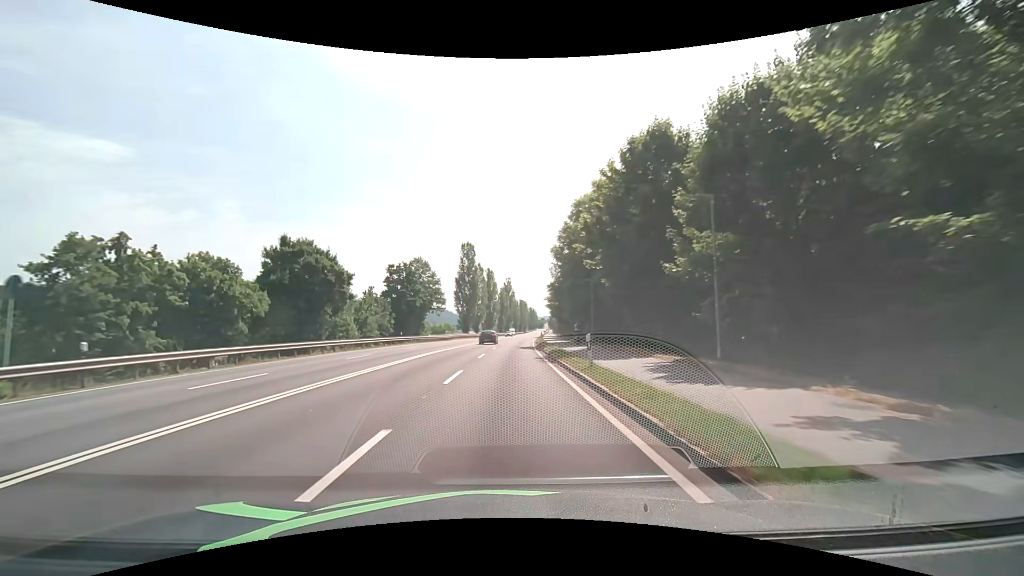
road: primary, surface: asphalt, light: Day
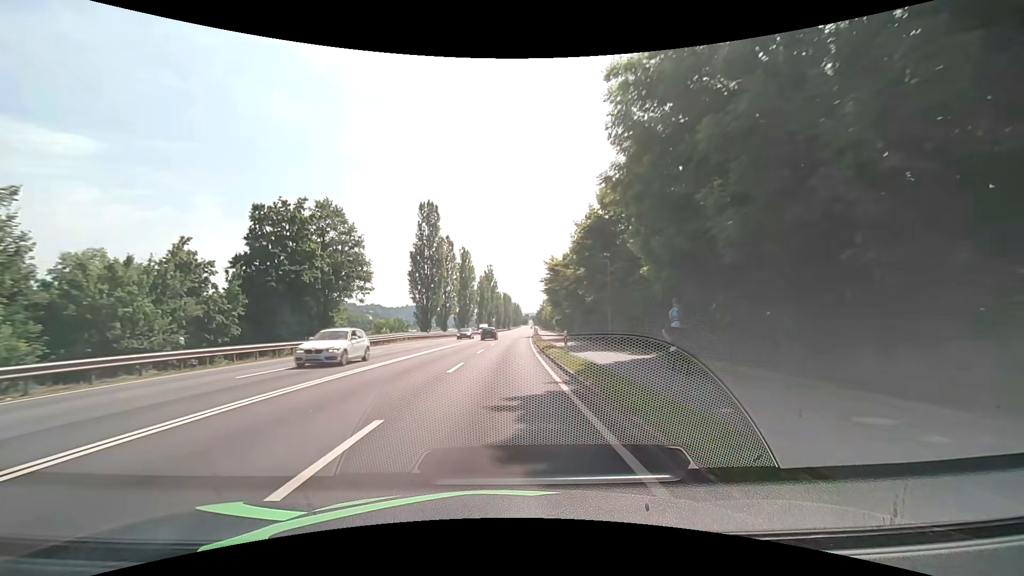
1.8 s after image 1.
(+0.7, +33.3) m; +2°
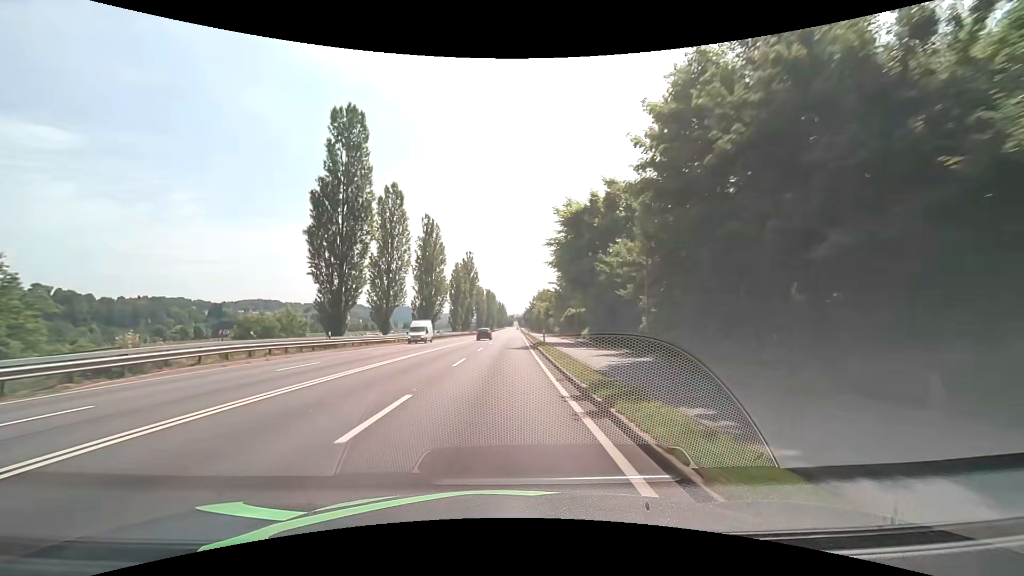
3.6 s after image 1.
(+0.4, +33.0) m; +2°
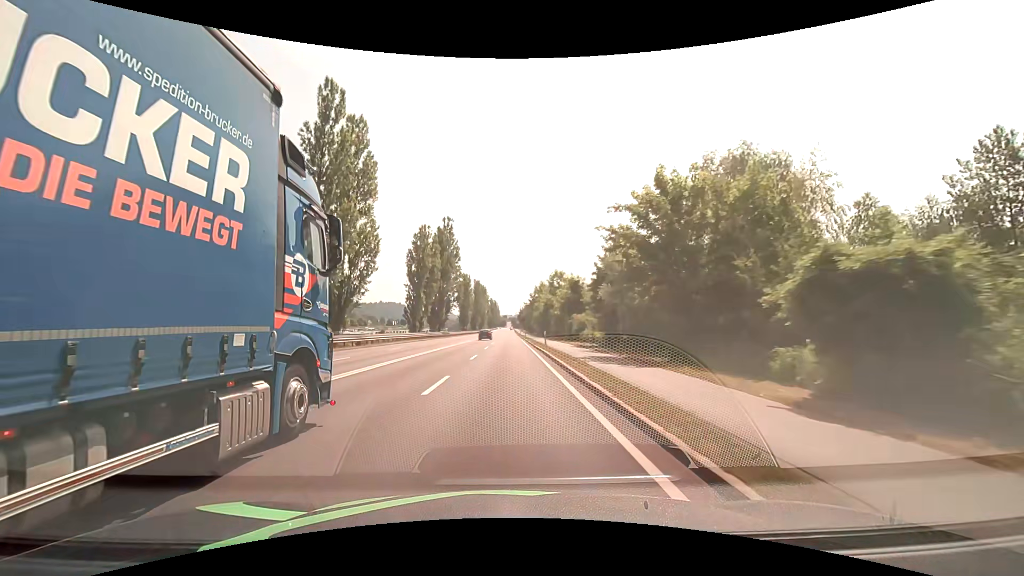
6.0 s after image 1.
(+0.2, +43.9) m; +1°
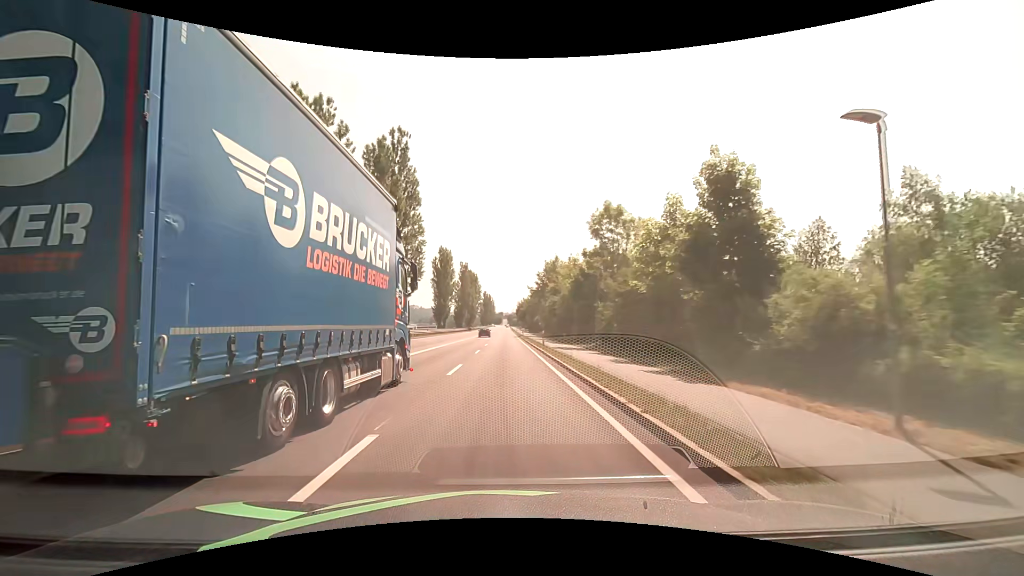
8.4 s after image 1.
(+0.2, +44.0) m; +1°
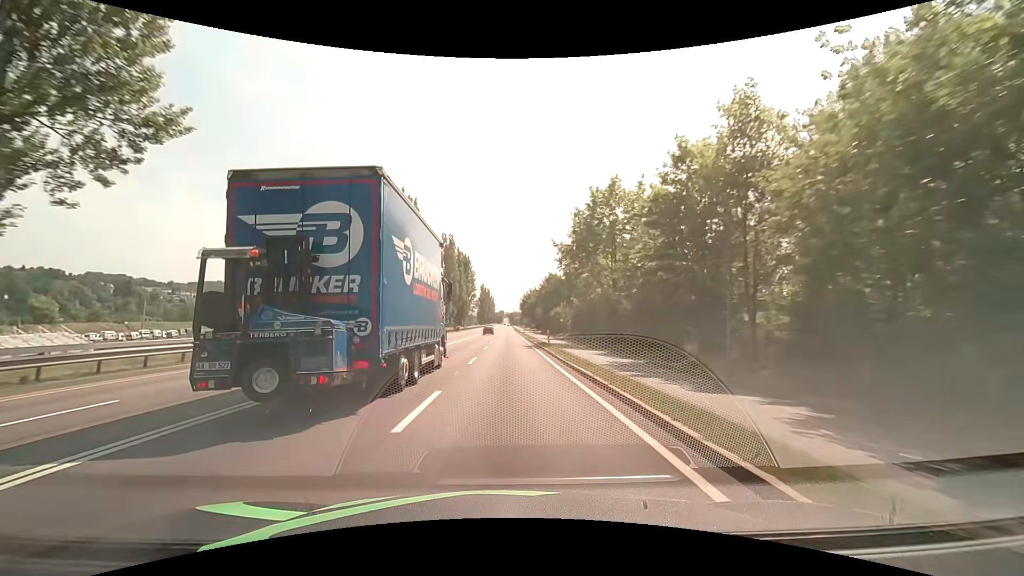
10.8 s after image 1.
(-0.2, +43.9) m; 0°
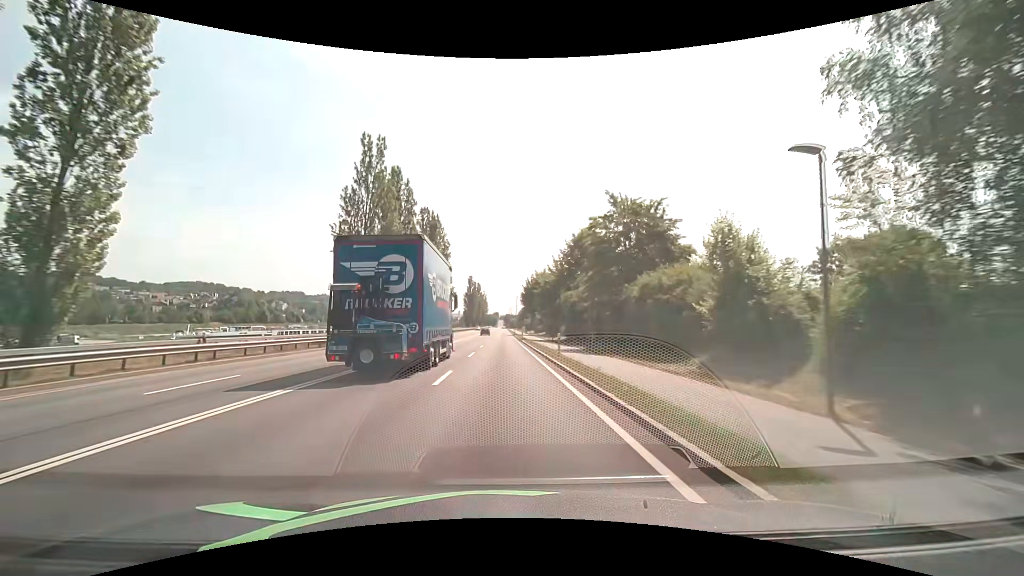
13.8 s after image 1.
(+0.2, +54.7) m; 0°
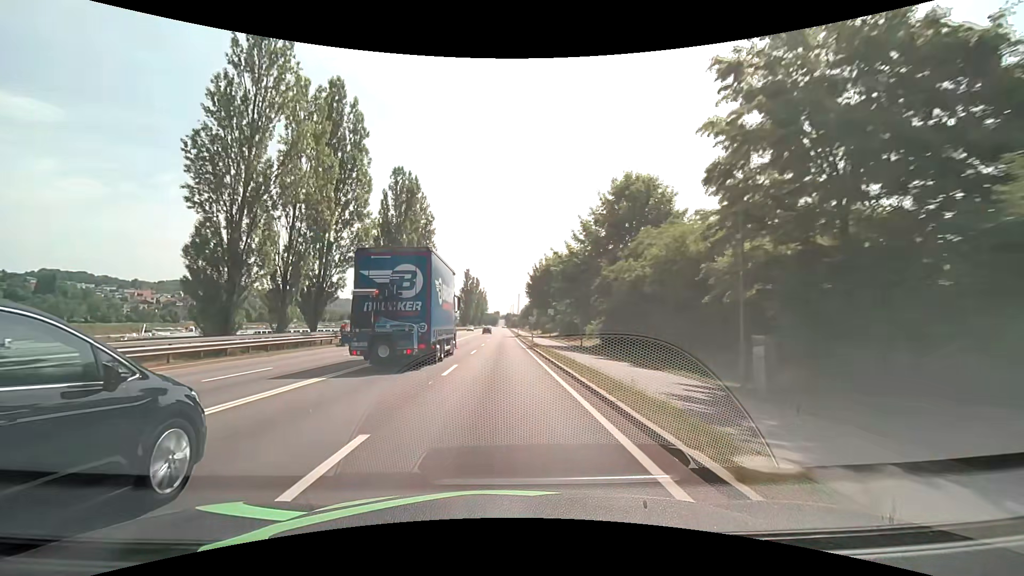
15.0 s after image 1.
(0.0, +21.8) m; 0°
(0, +10) (0, +20) (0, +30) (0, +40) (0, +50) (0, +60) (0, +70) (-1, +80) (-1, +90) (-1, +100) m
